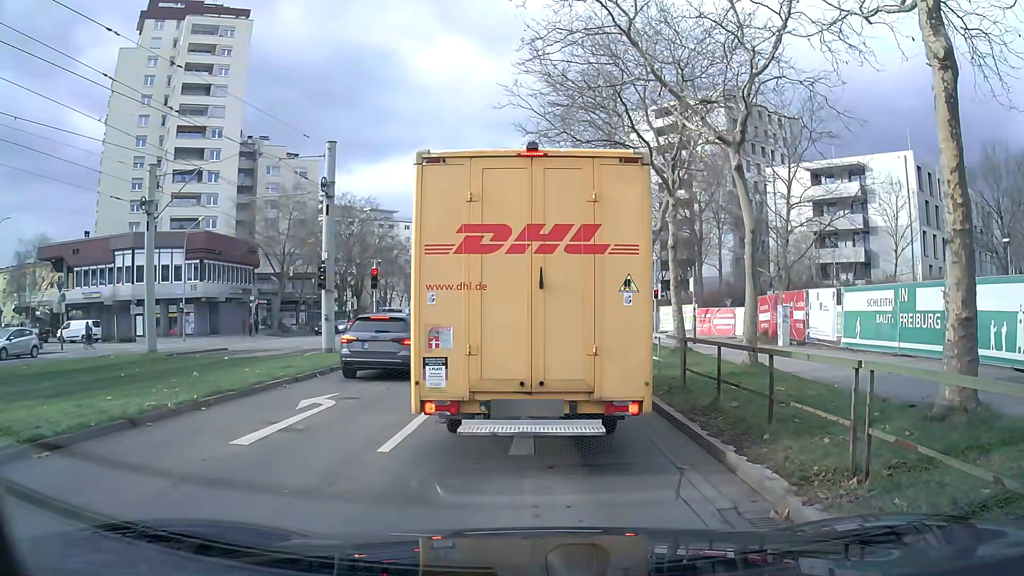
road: tertiary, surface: asphalt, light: Day
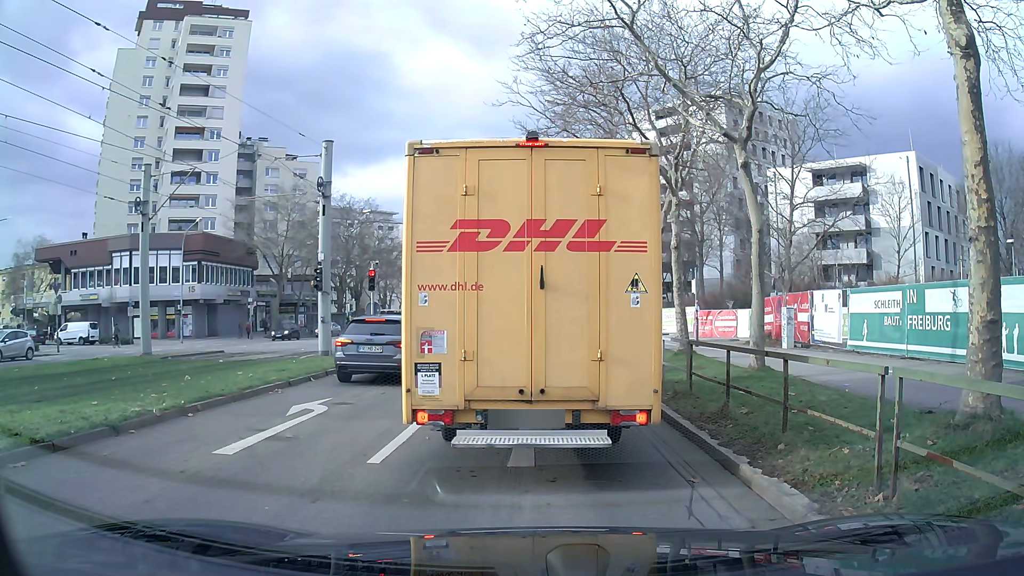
(0.0, +0.5) m; 0°
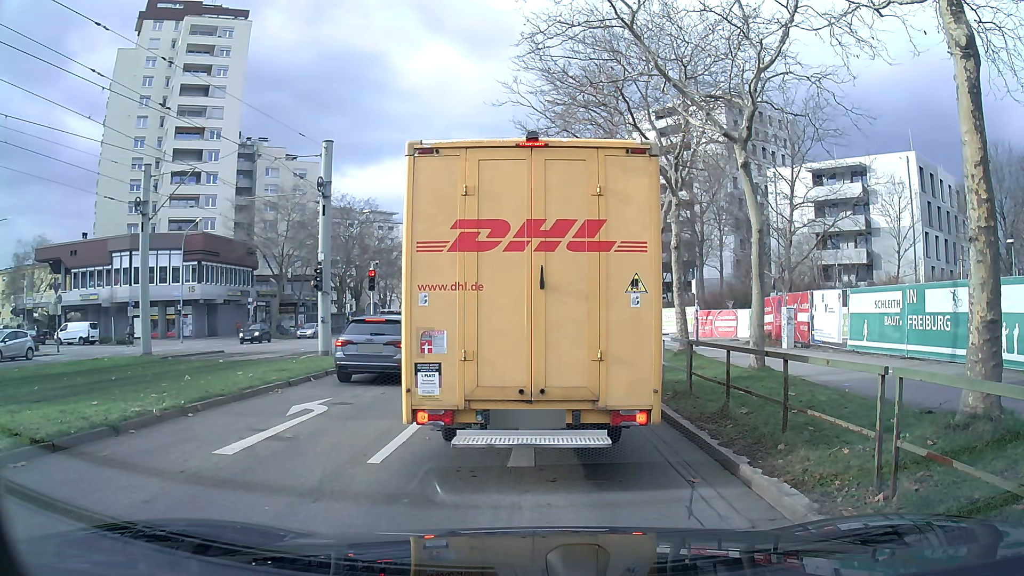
(0.0, 0.0) m; 0°
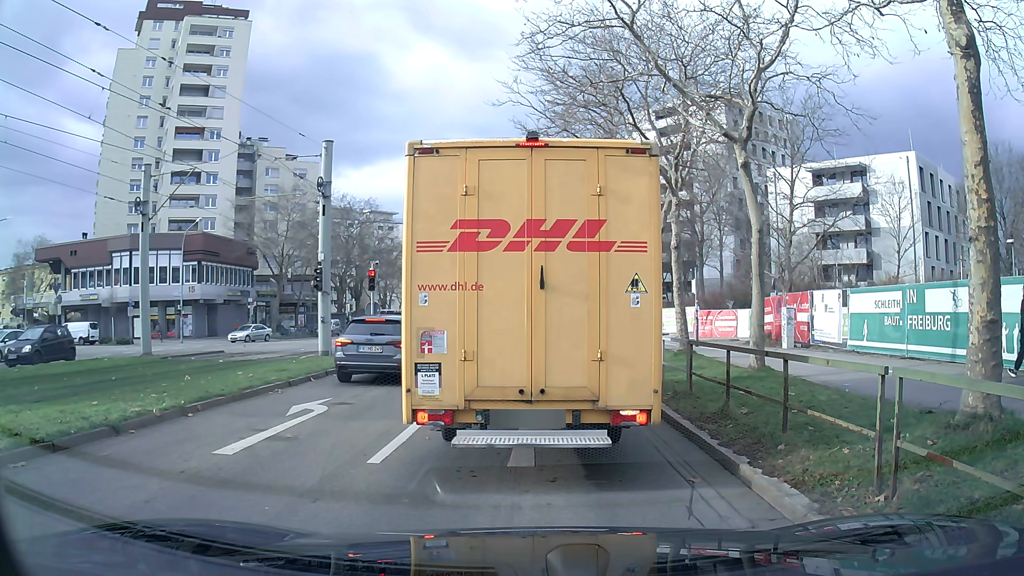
(0.0, 0.0) m; 0°
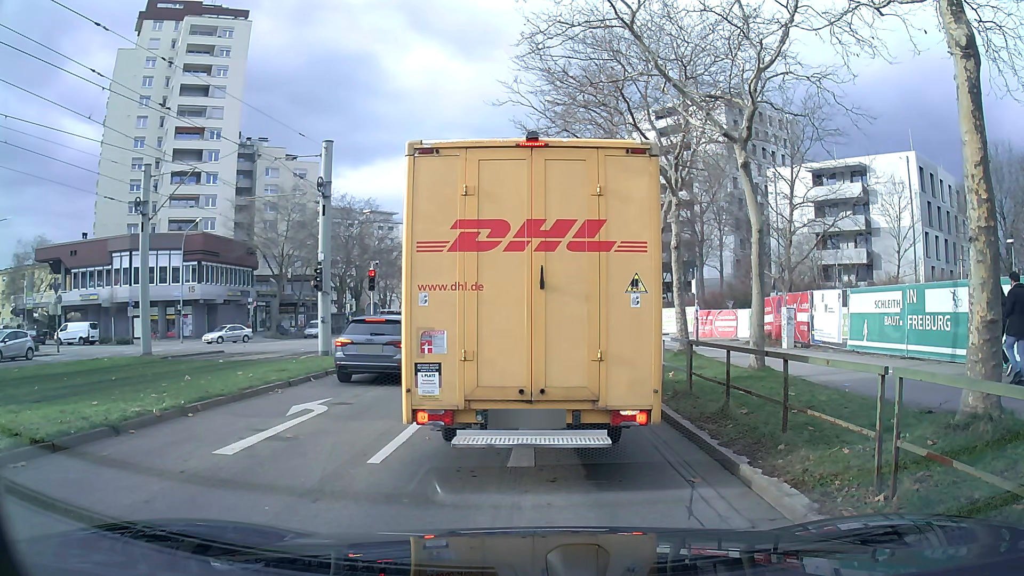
(0.0, 0.0) m; 0°
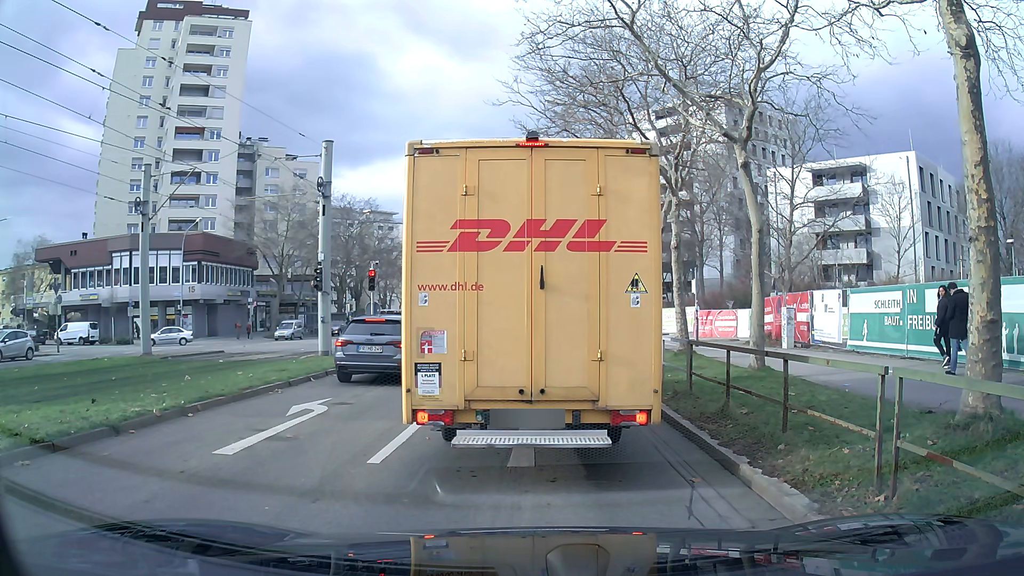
(0.0, 0.0) m; 0°
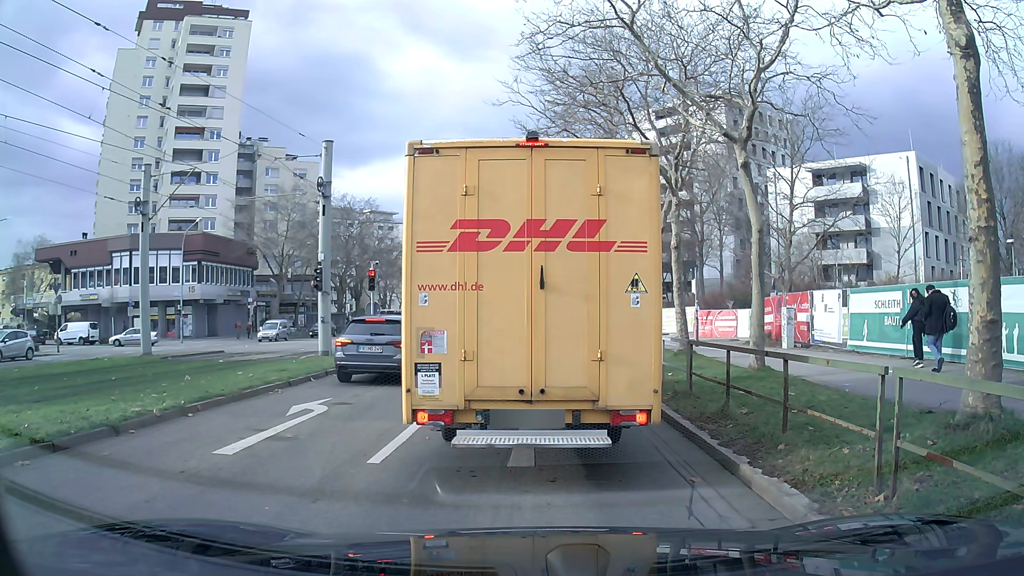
(0.0, 0.0) m; 0°
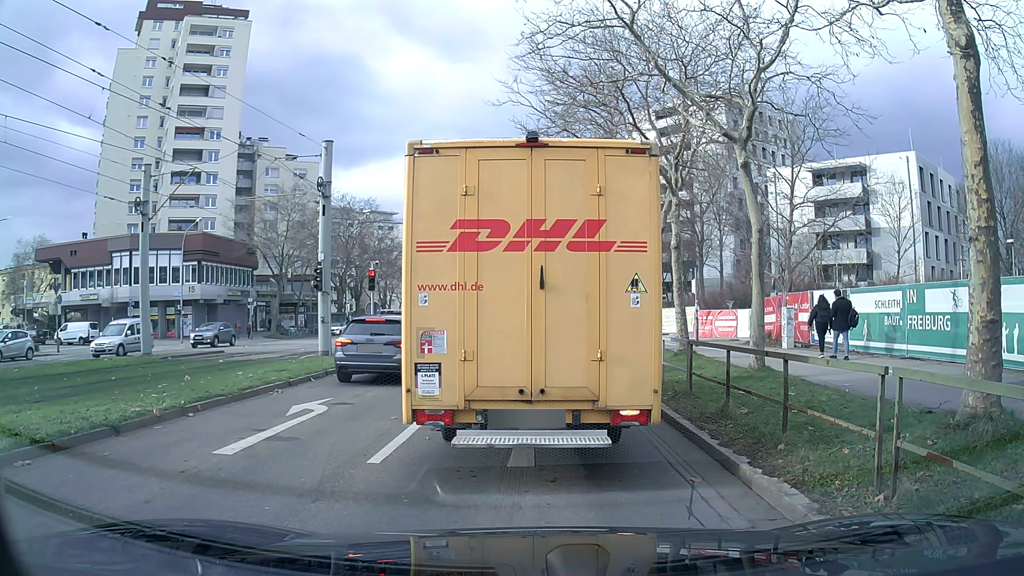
(0.0, 0.0) m; 0°
(0, +10) (0, +20) (-1, +30) (-1, +40) (-1, +50) (-1, +60) (-1, +70) (-1, +80) (-1, +90) (0, +100) m
